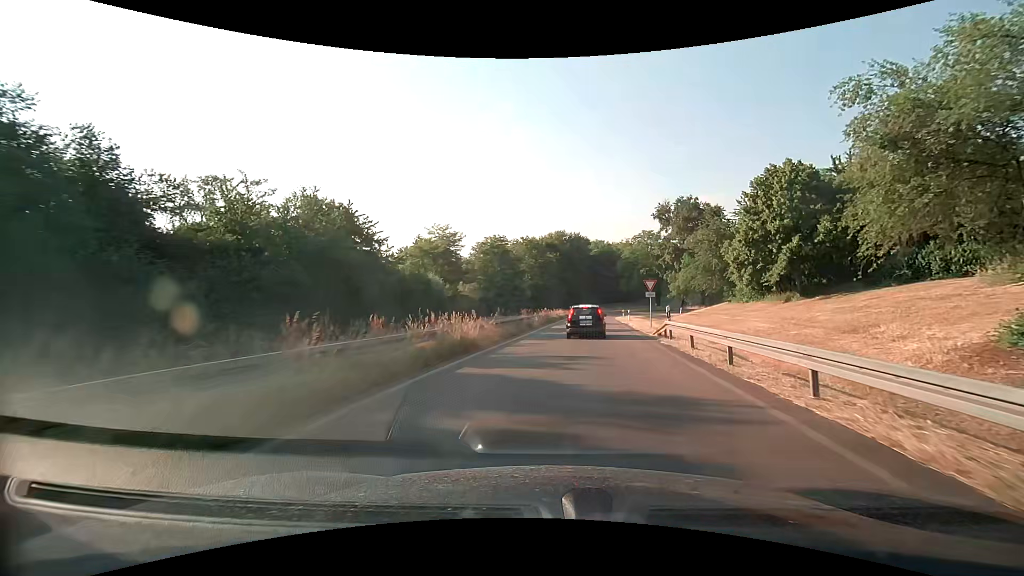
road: trunk_link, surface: asphalt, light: Day
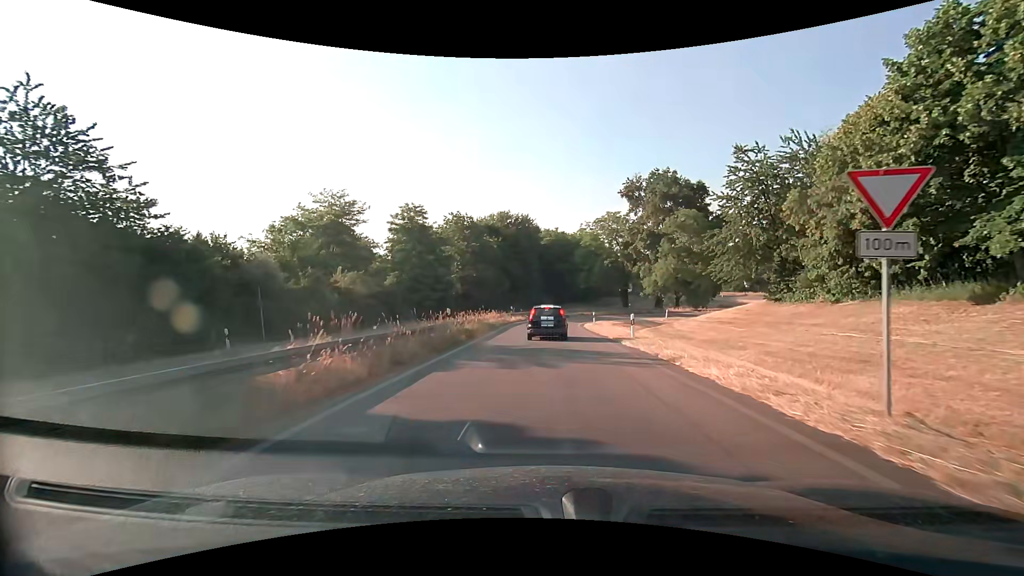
(+1.8, +26.2) m; +6°
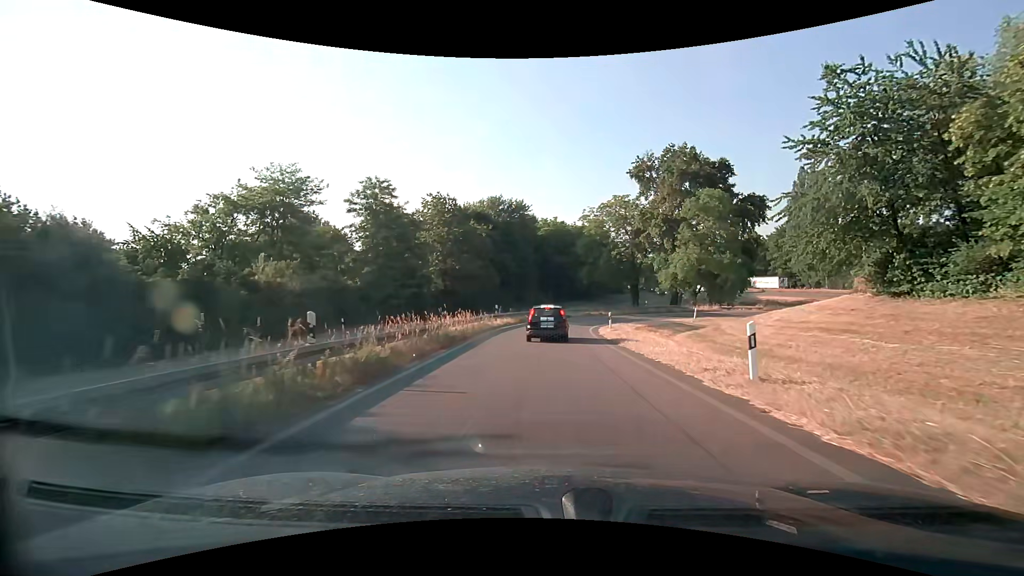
(0.0, +12.2) m; 0°
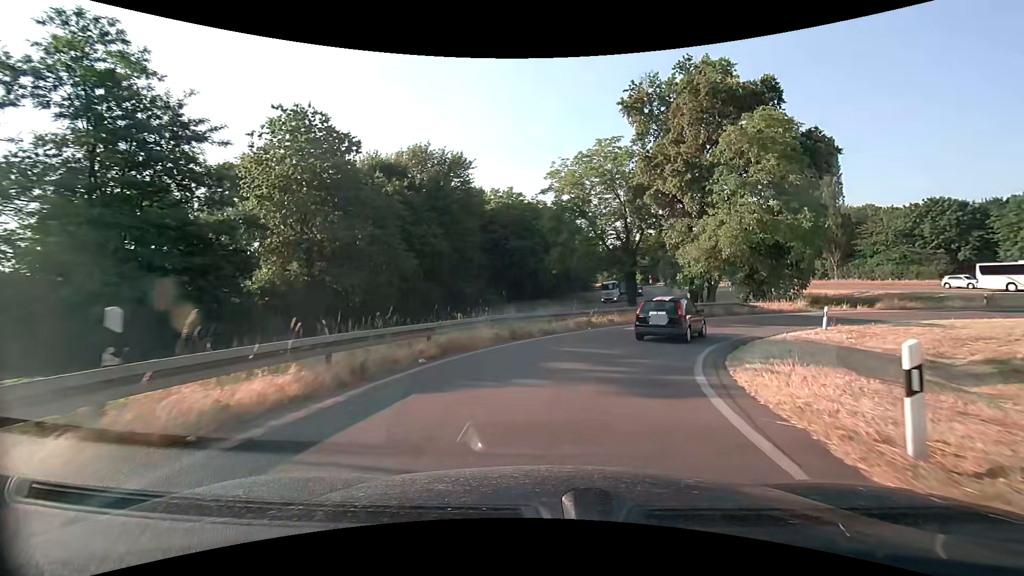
(+0.4, +27.8) m; +5°
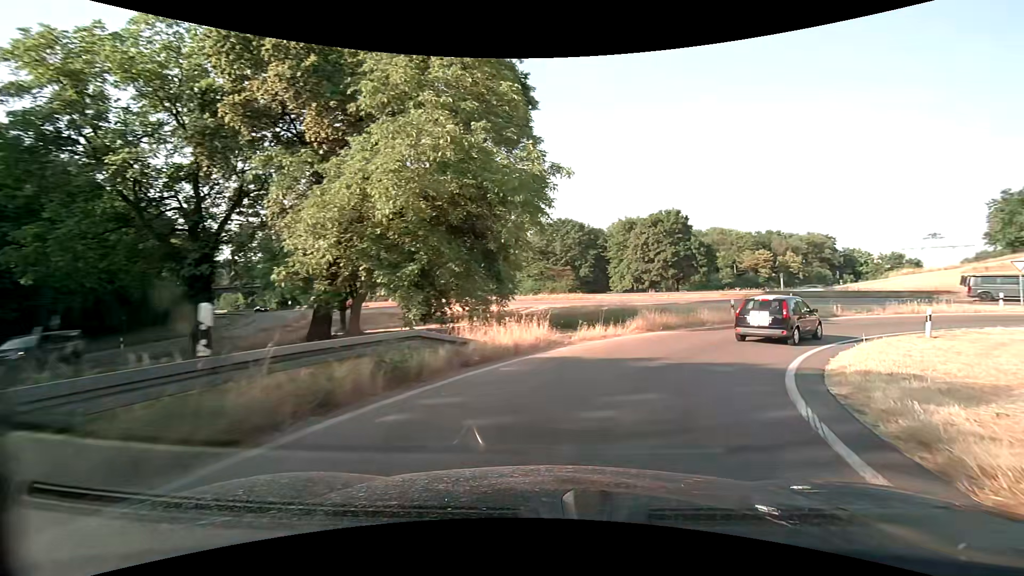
(+6.6, +22.8) m; +39°
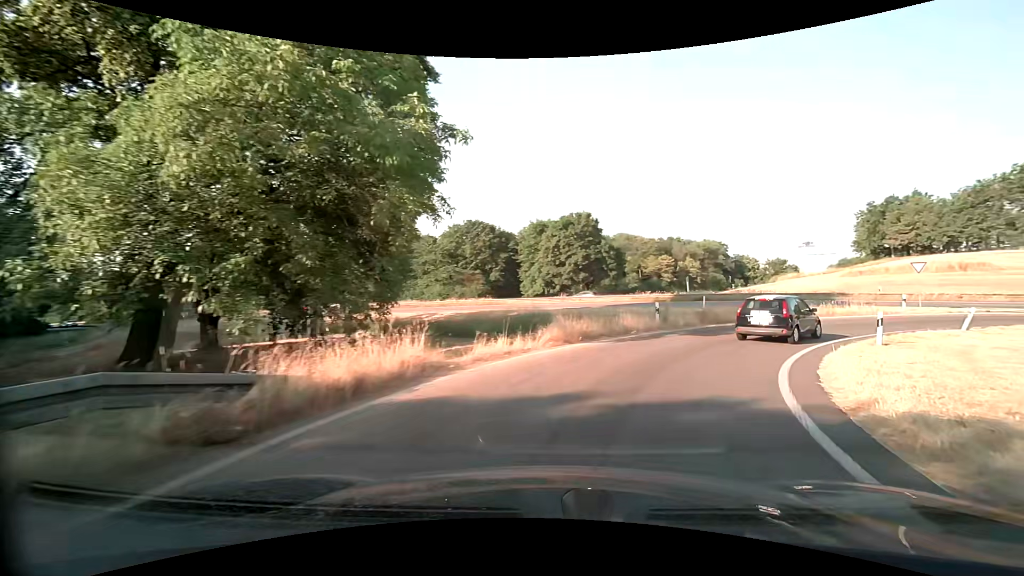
(+0.4, +4.6) m; +9°
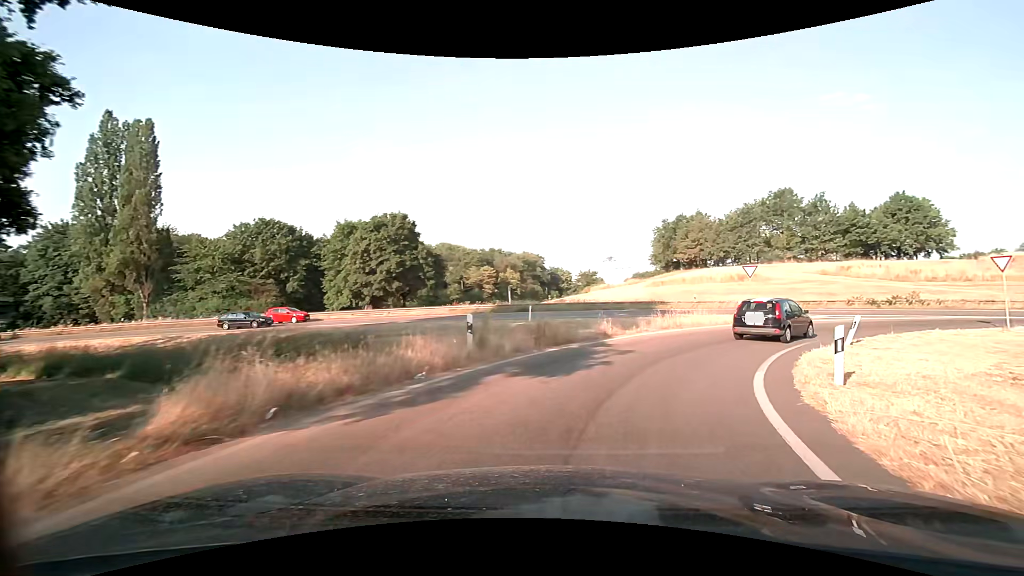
(+1.6, +9.0) m; +20°
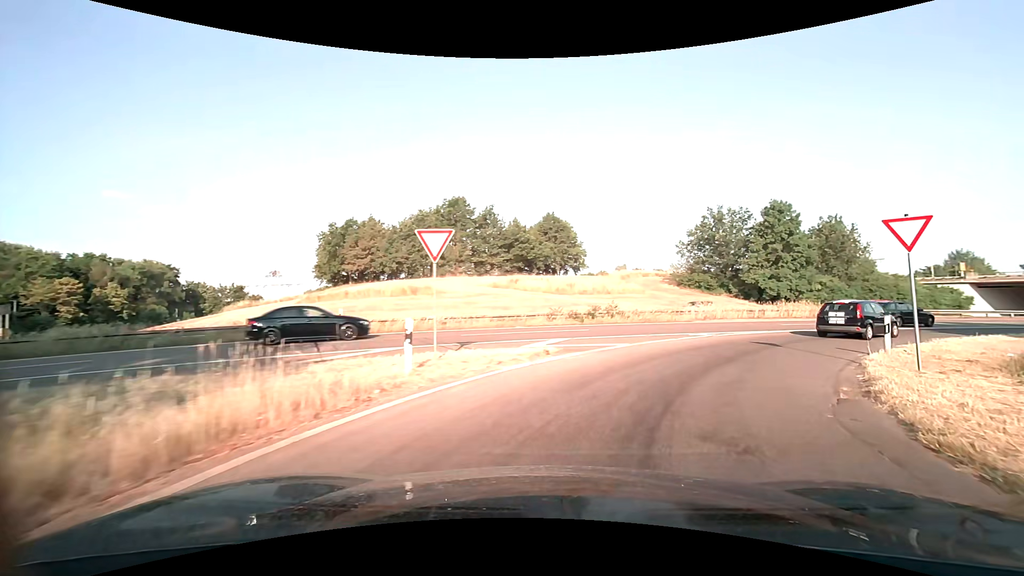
(+5.5, +18.2) m; +35°
(+2, +10) (+7, +18) (+15, +24) (+24, +29) (+33, +34) (+42, +38) (+51, +43) (+60, +47) (+68, +51) (+77, +56) m
